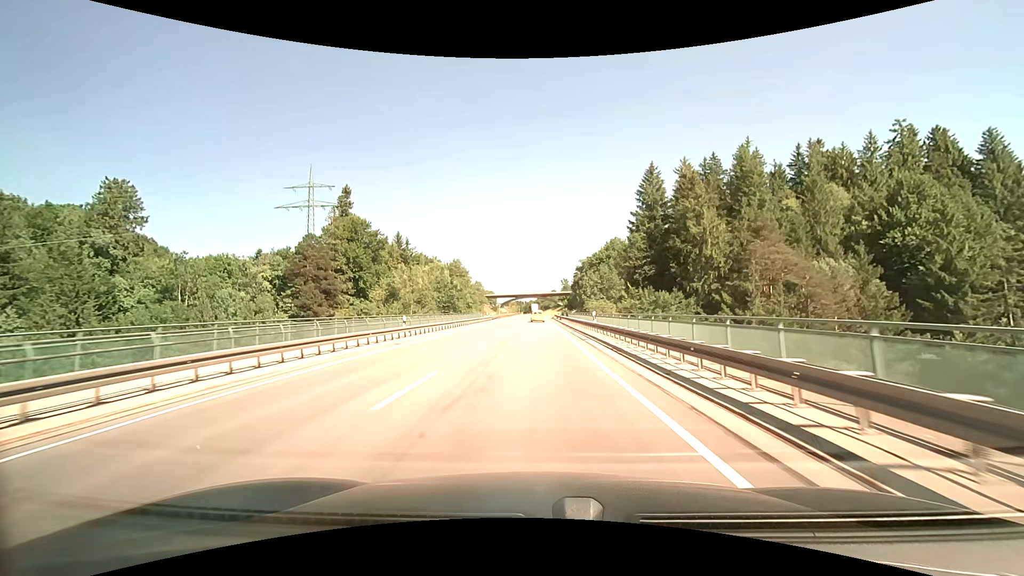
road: primary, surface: asphalt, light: Day
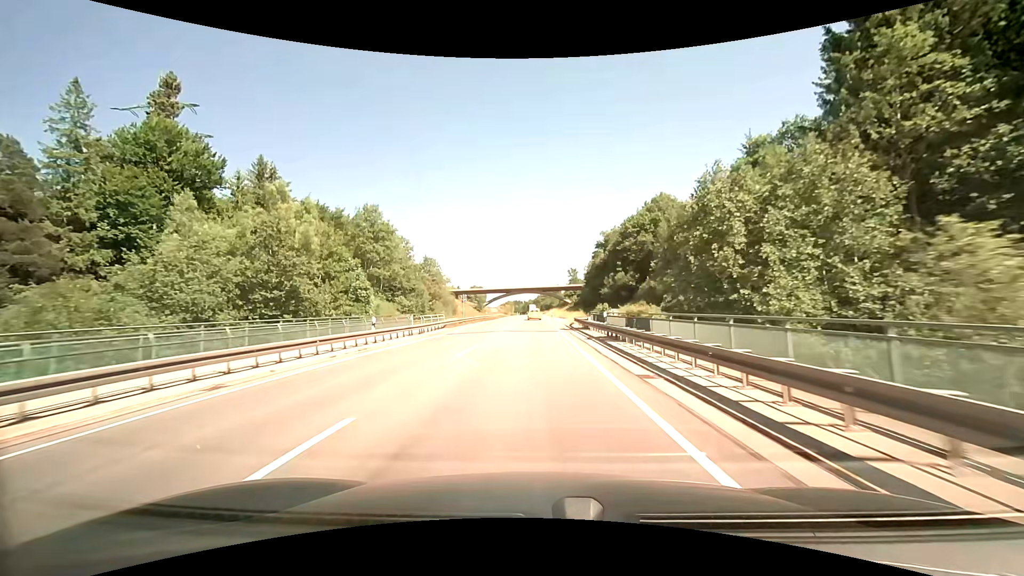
(+0.8, +53.3) m; 0°
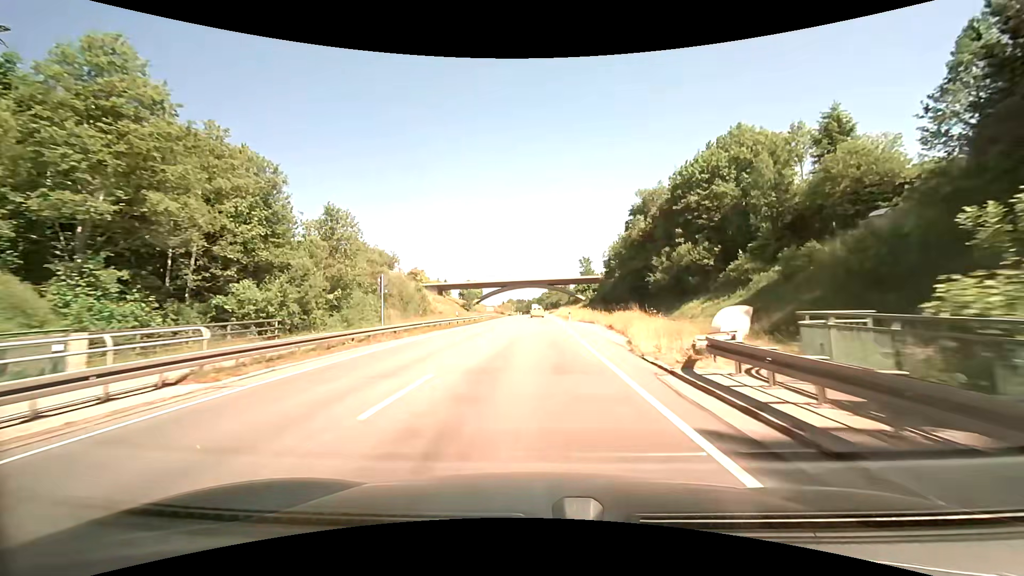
(+0.3, +32.2) m; 0°
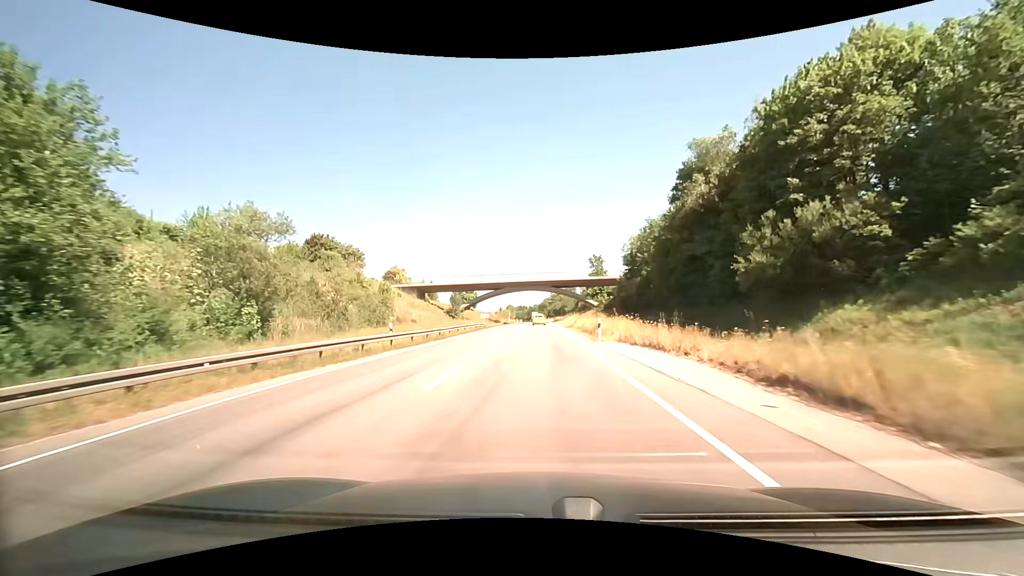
(-0.3, +21.5) m; -2°
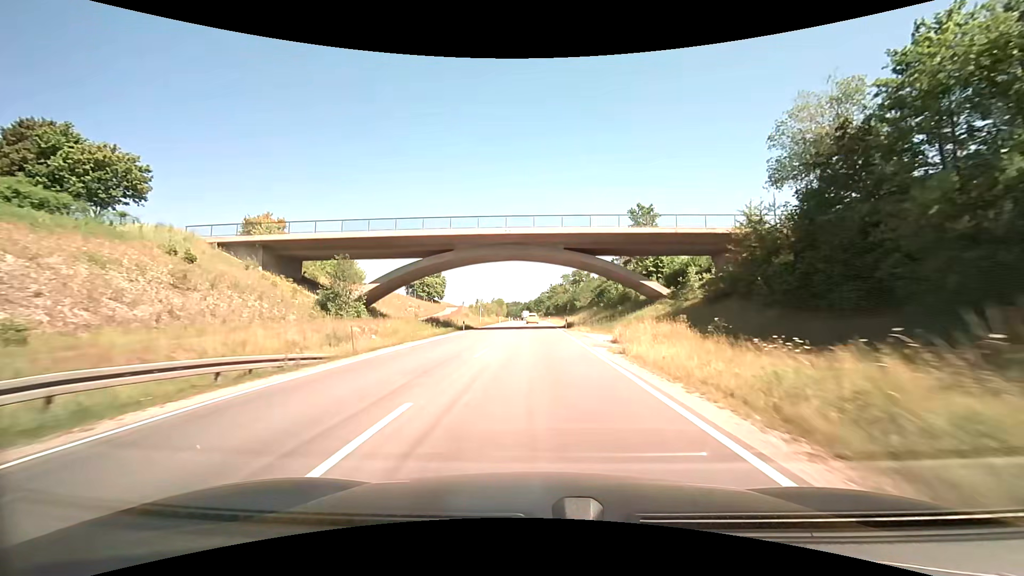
(+1.7, +53.8) m; +1°
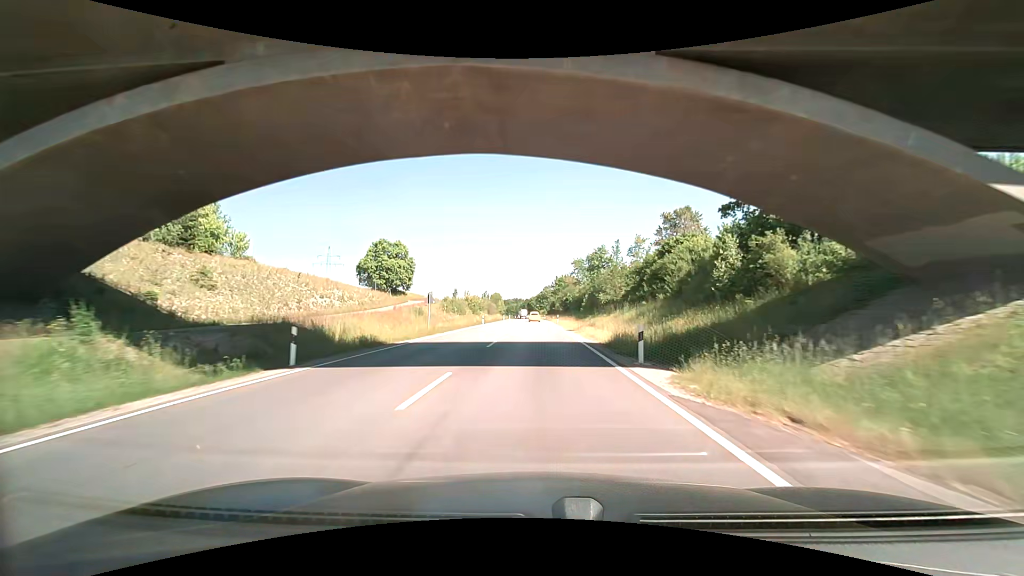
(-0.2, +32.7) m; 0°
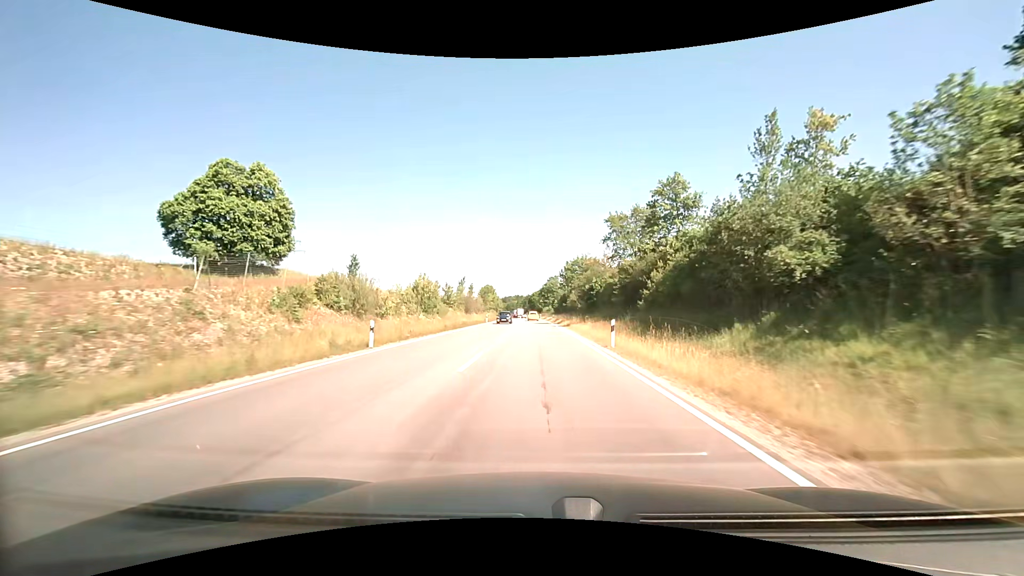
(-0.1, +44.1) m; +1°
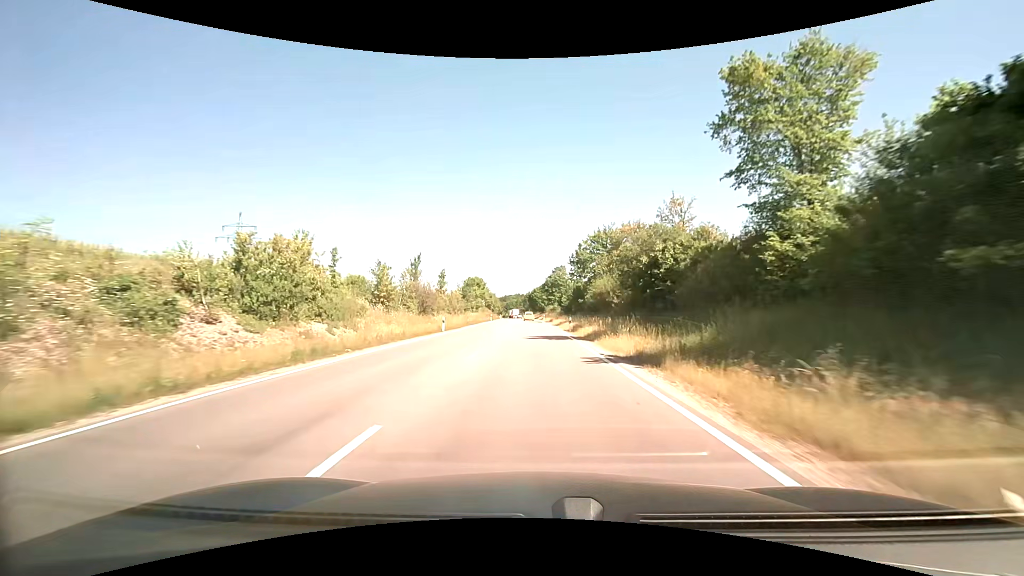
(+0.1, +33.5) m; +1°
